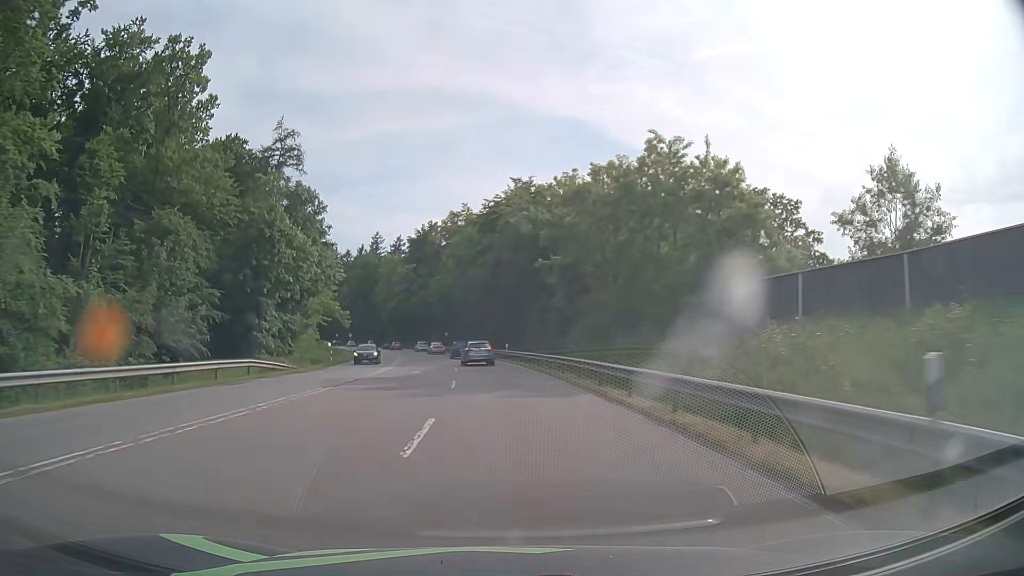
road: secondary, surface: asphalt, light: Day
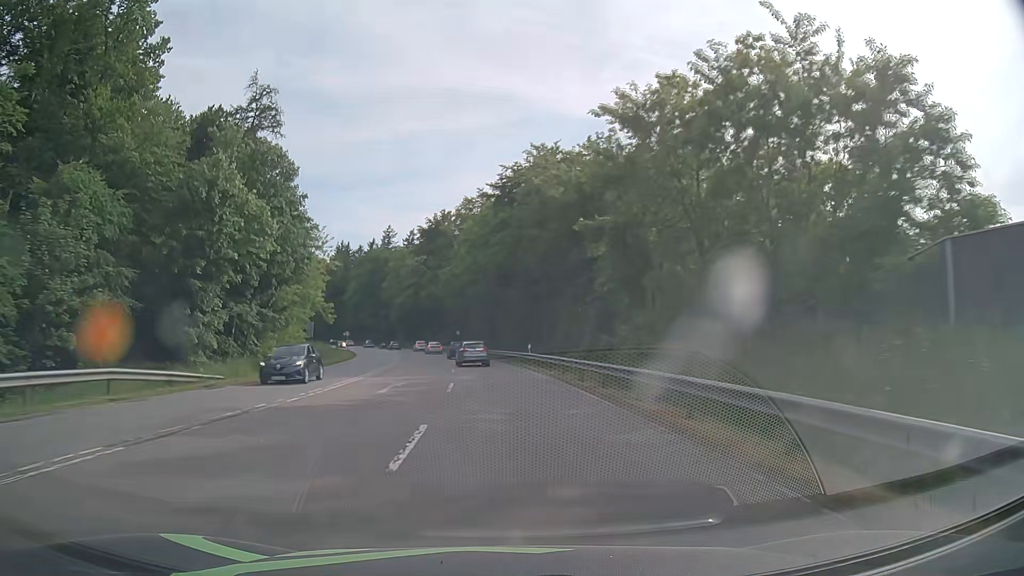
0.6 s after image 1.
(-0.2, +13.0) m; -1°
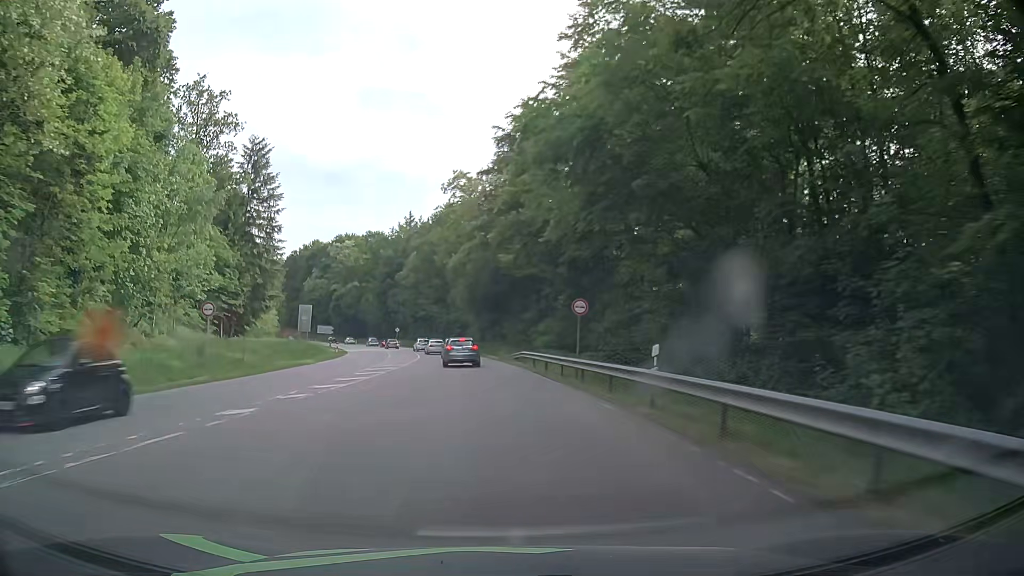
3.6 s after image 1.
(-4.8, +61.5) m; -9°
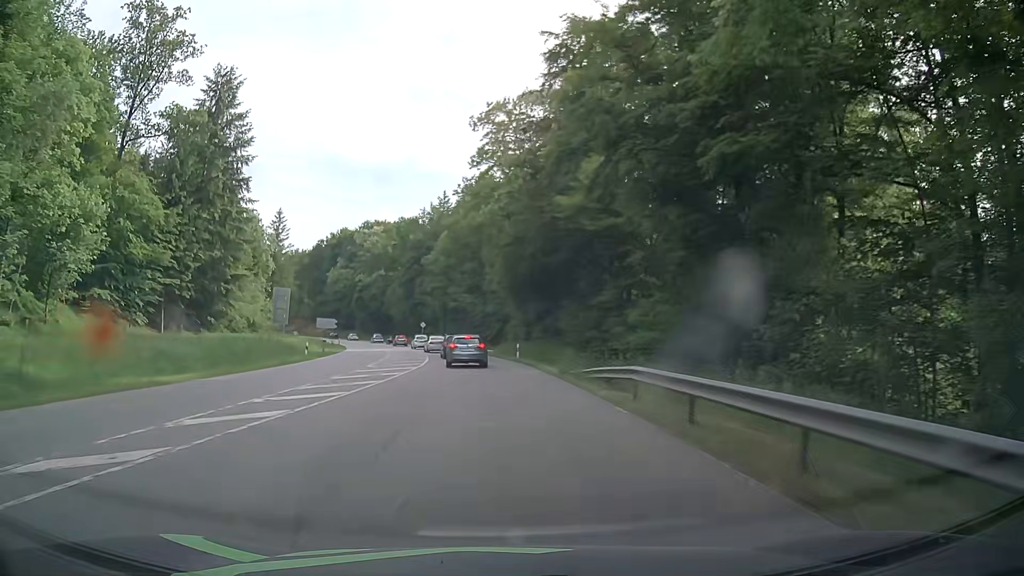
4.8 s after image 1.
(-0.7, +22.4) m; -4°
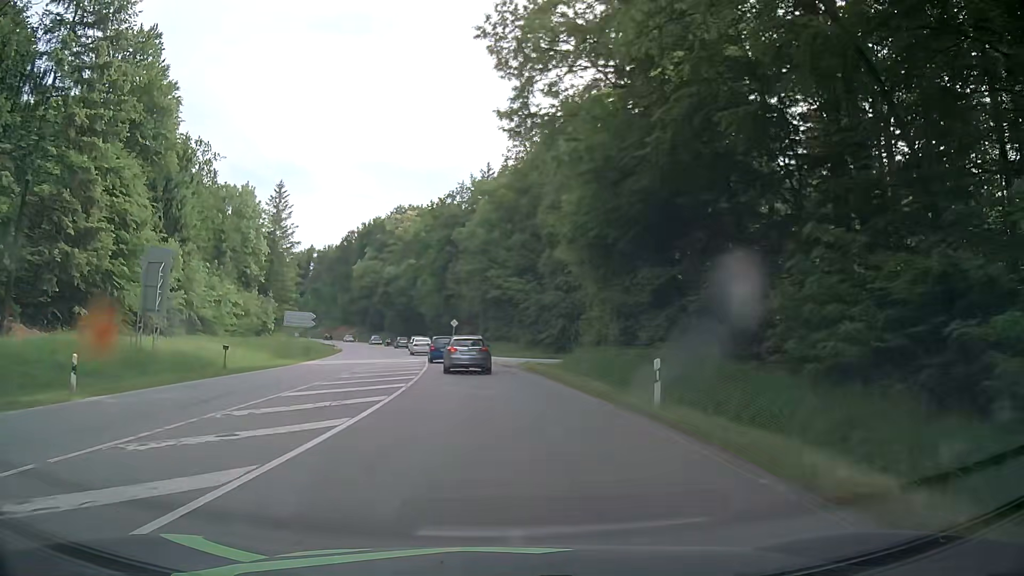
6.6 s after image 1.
(-1.0, +28.3) m; -4°
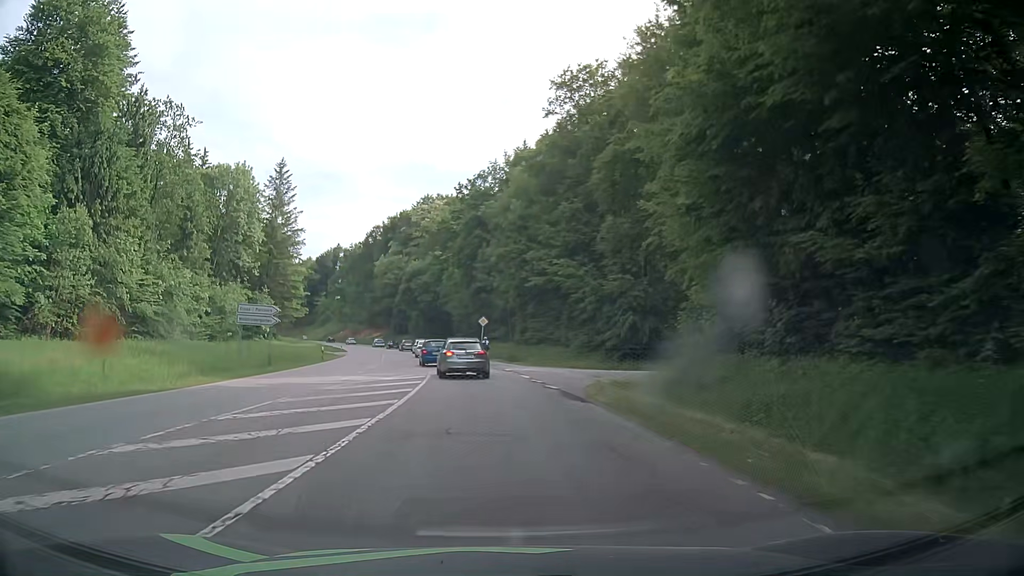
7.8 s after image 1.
(-0.4, +16.6) m; -3°
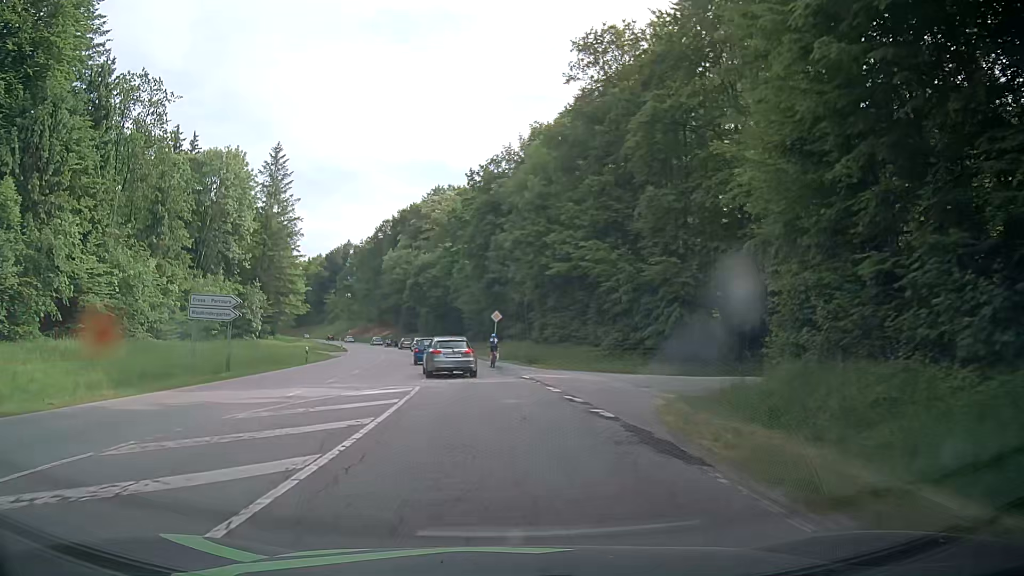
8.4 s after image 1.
(-0.1, +7.8) m; -2°
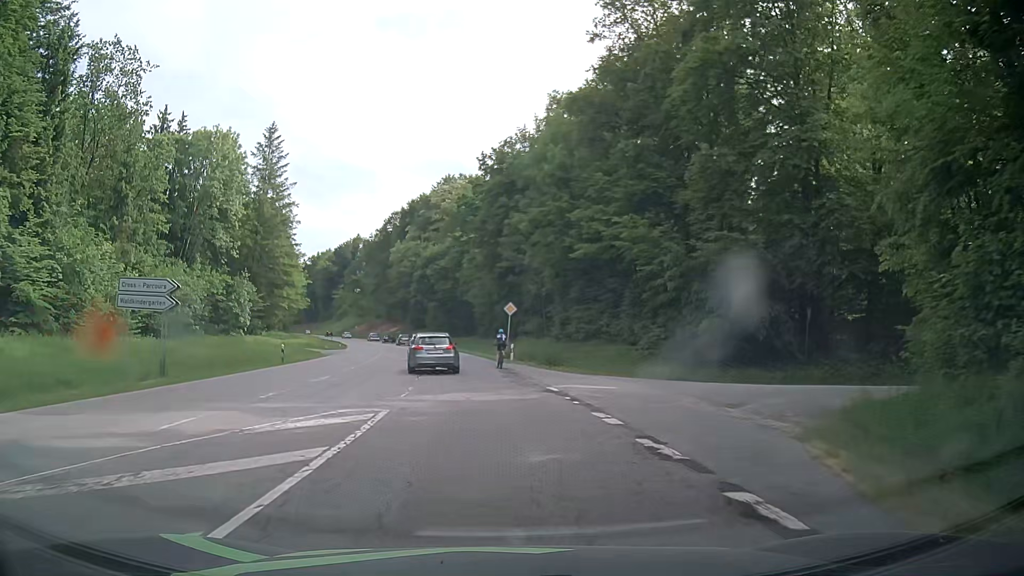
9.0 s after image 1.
(-0.1, +7.3) m; -1°
(0, +10) (-1, +20) (-2, +30) (-3, +40) (-5, +50) (-7, +60) (-8, +69) (-10, +79) (-13, +89) (-16, +98) m
